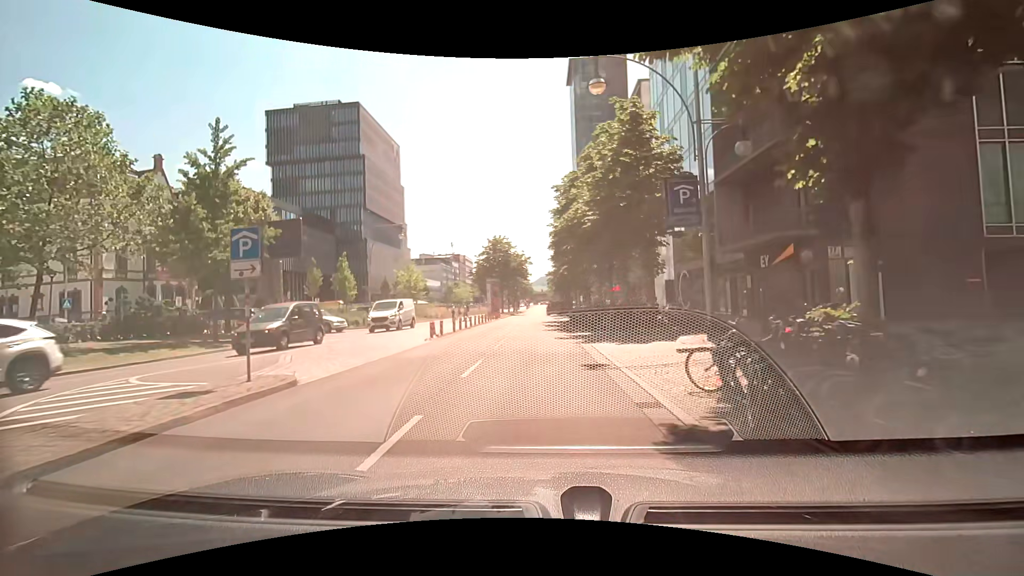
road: primary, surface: asphalt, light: Day
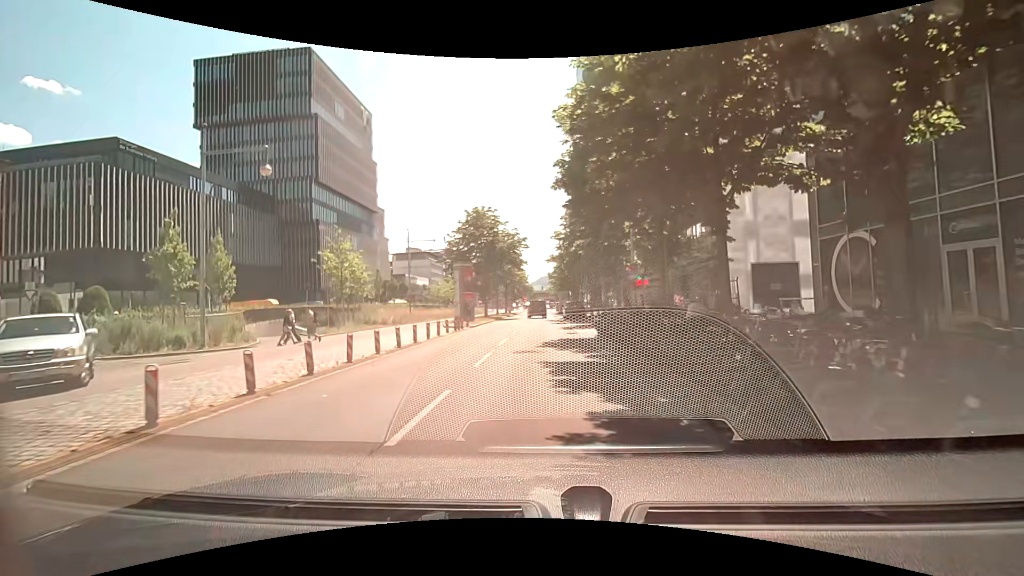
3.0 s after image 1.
(+0.2, +22.3) m; 0°
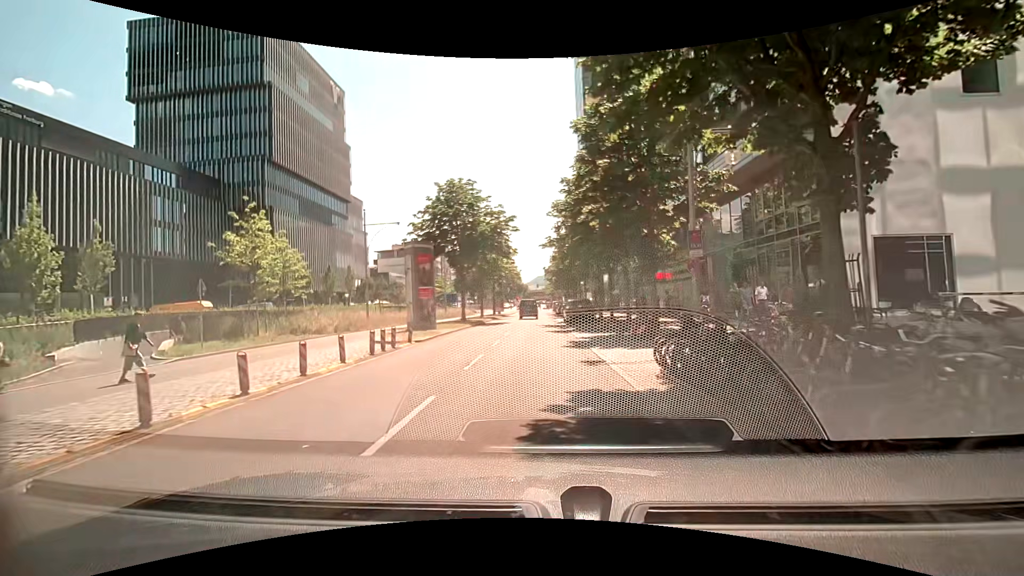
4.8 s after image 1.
(0.0, +12.2) m; 0°
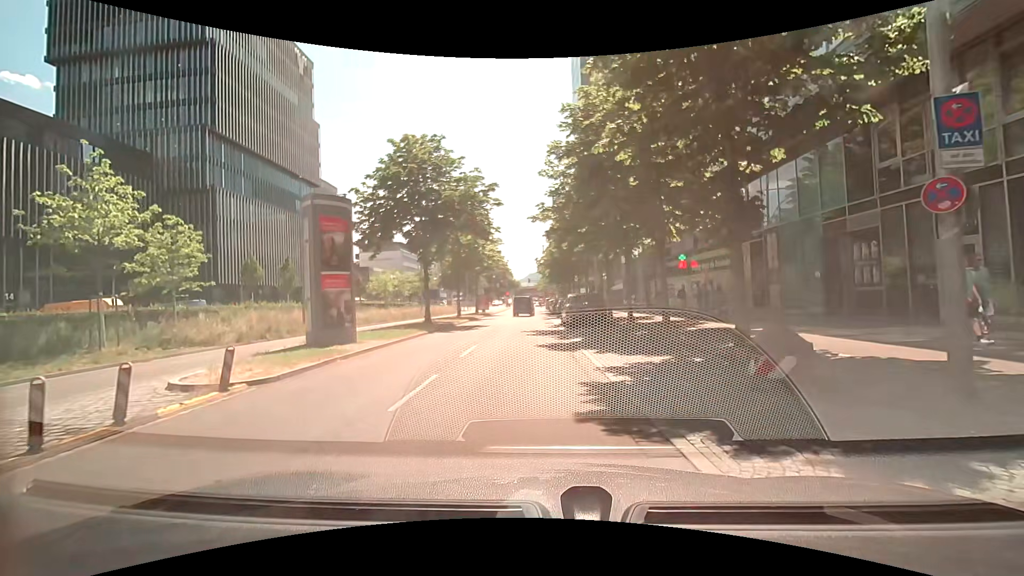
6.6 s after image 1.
(+0.2, +10.1) m; +1°
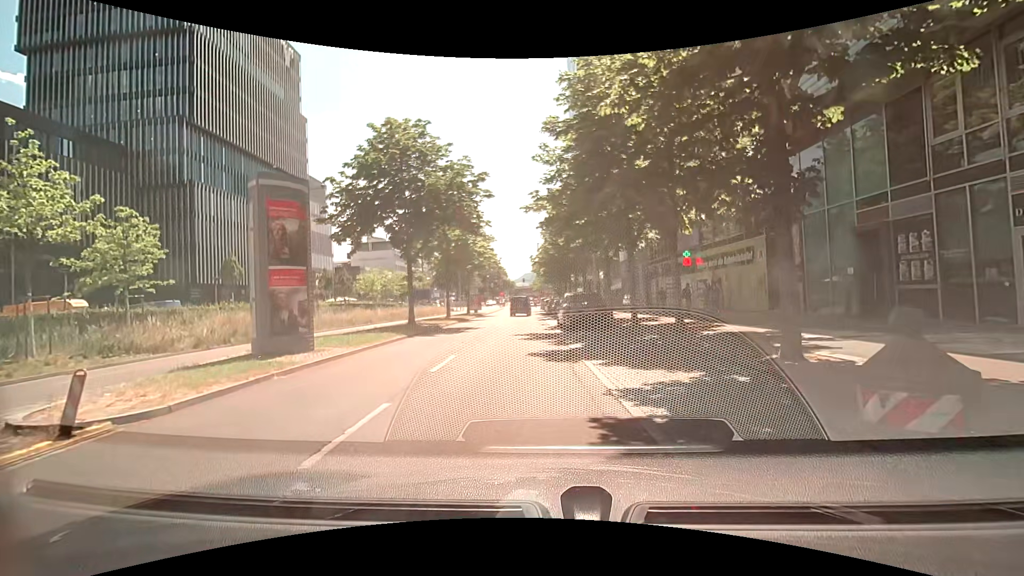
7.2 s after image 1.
(+0.1, +2.5) m; +2°
